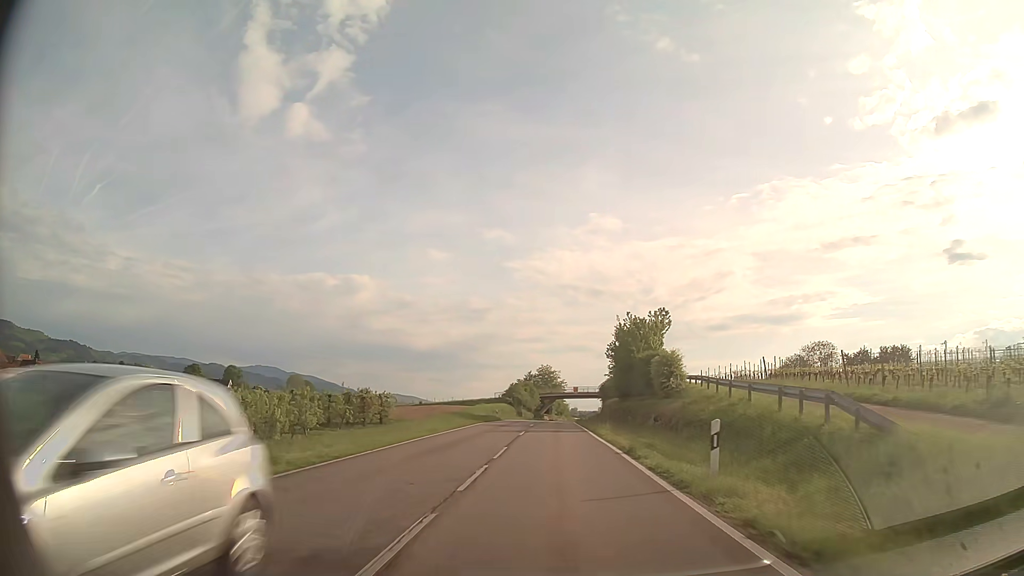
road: unclassified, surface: asphalt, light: Day
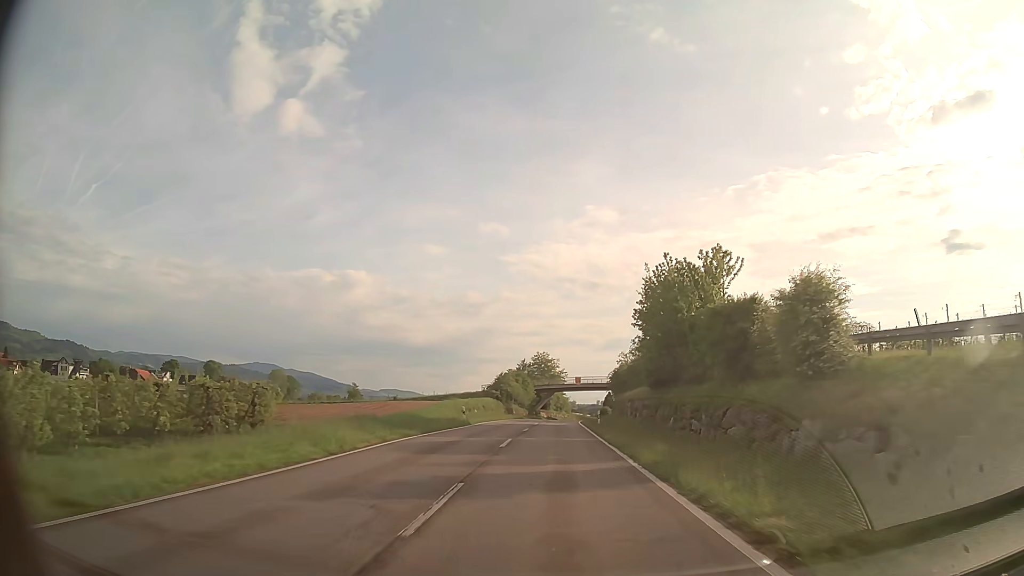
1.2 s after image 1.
(0.0, +21.4) m; 0°
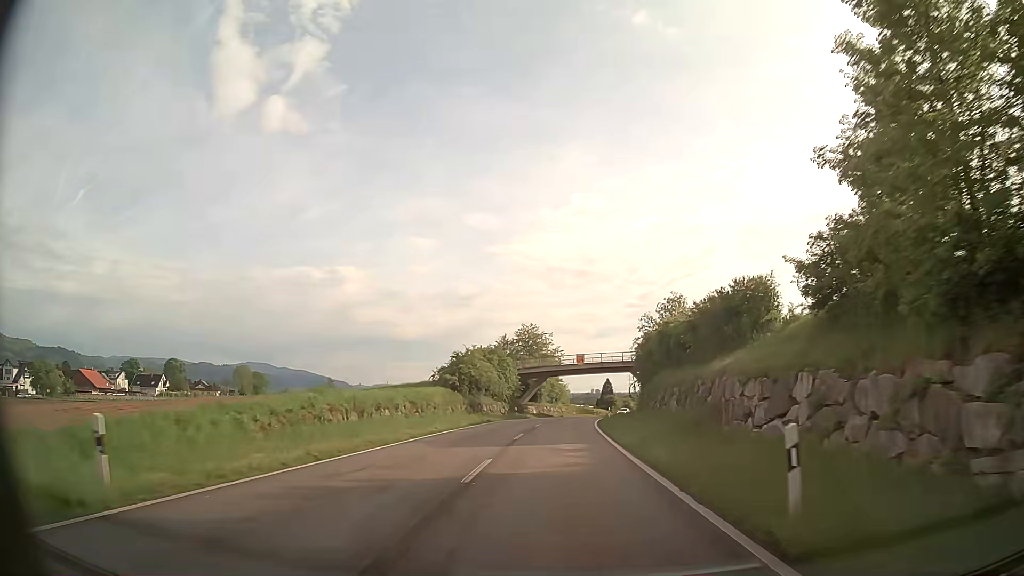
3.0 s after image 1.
(+0.1, +32.4) m; +1°
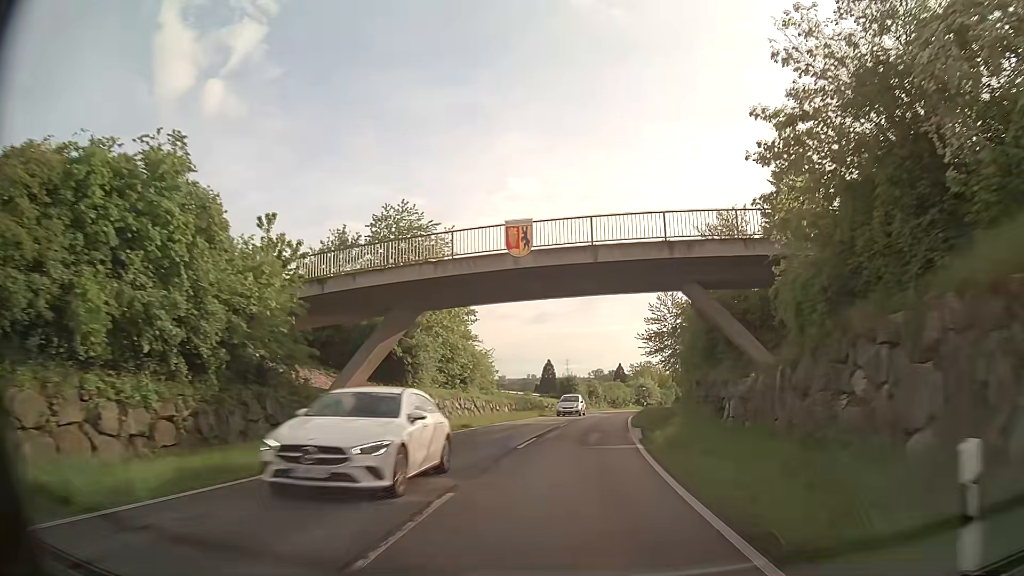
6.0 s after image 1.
(+1.8, +53.4) m; +5°
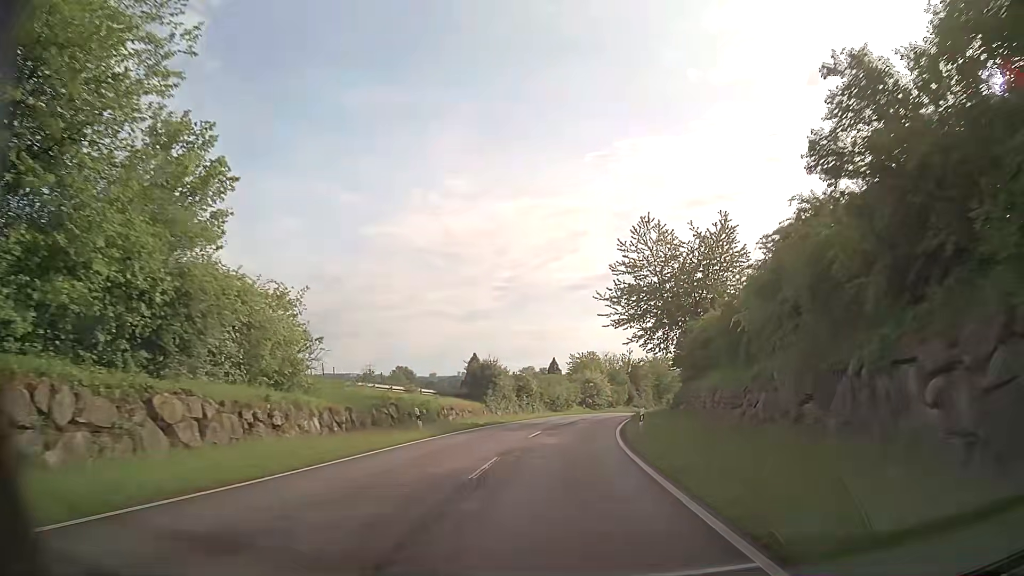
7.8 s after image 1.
(+1.5, +29.7) m; +5°
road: residential
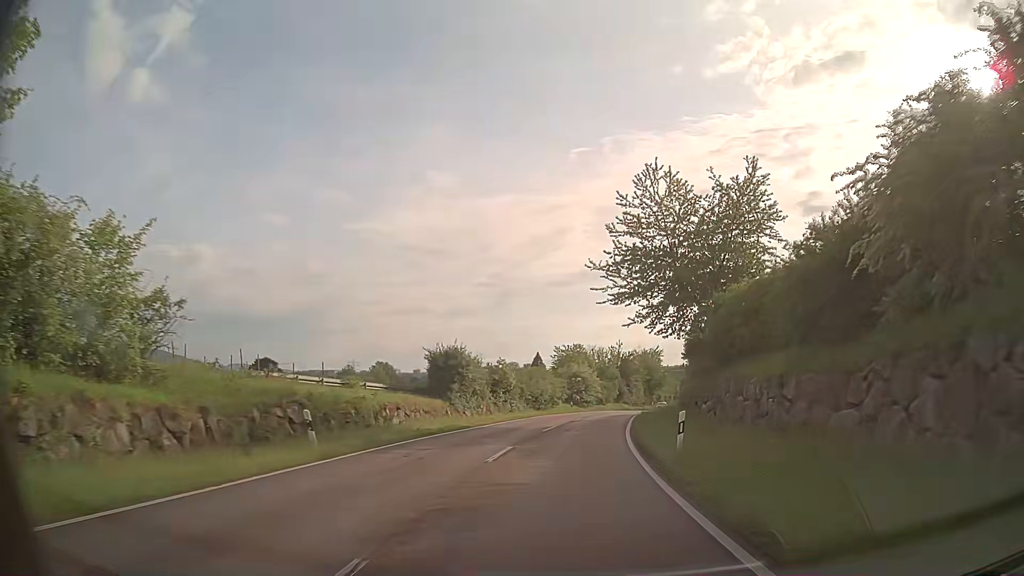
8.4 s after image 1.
(+0.2, +9.7) m; +2°
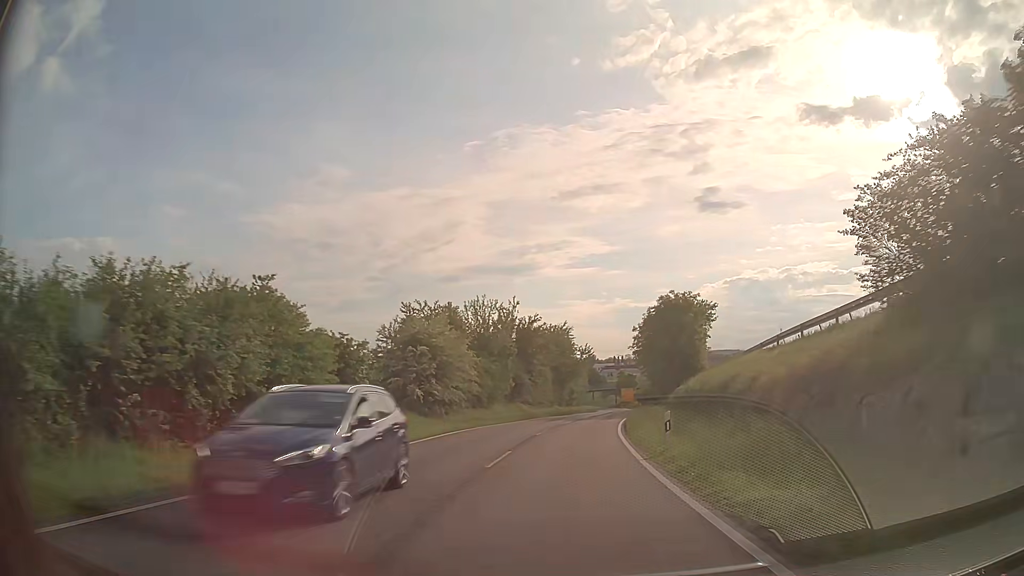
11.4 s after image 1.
(+3.7, +48.2) m; +8°
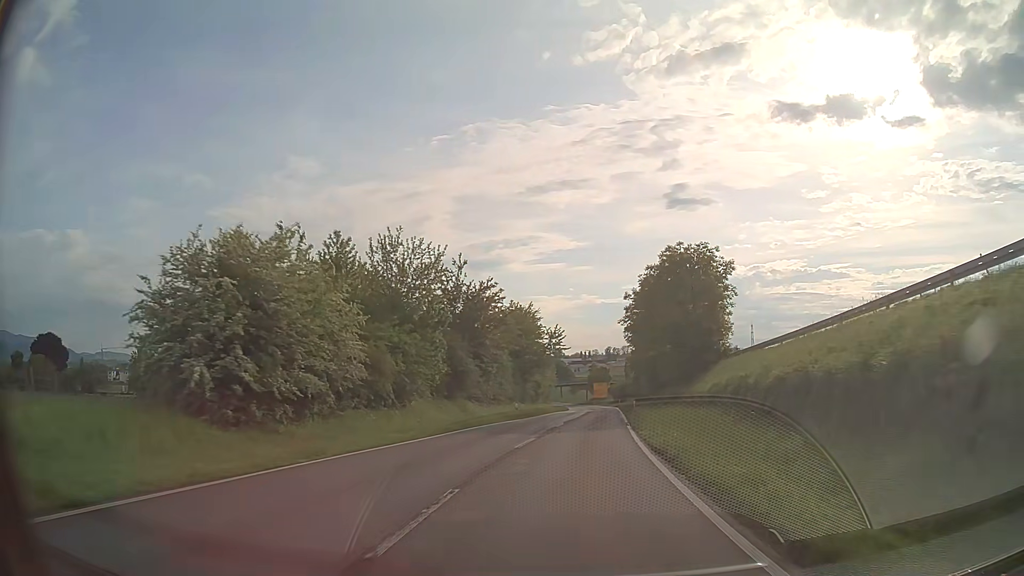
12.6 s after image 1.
(+0.6, +19.5) m; +3°
(0, +10) (+1, +20) (+1, +30) (+2, +40) (+3, +50) (+4, +60) (+5, +70) (+6, +80) (+6, +90) (+7, +100) m
